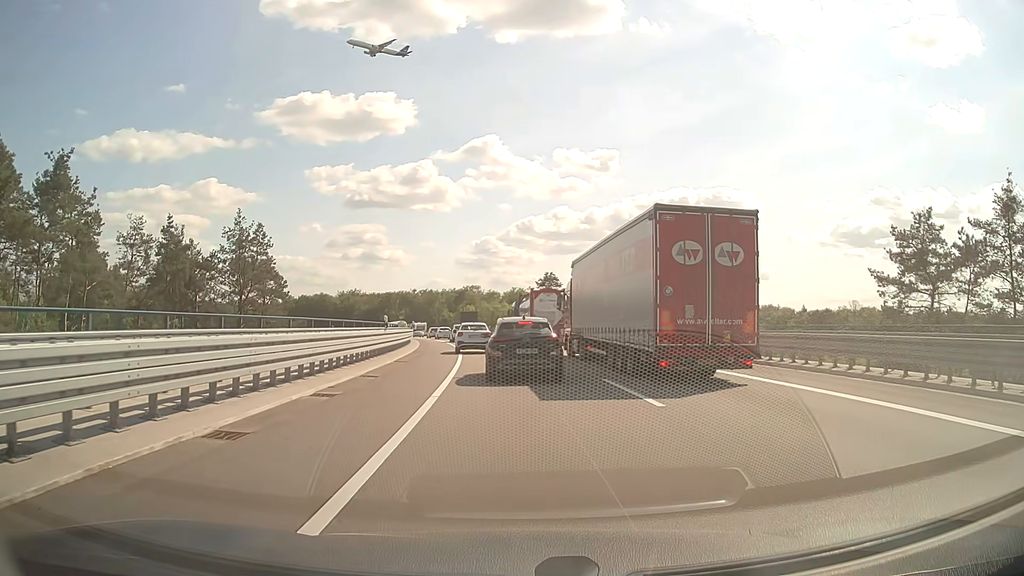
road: motorway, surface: asphalt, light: Day
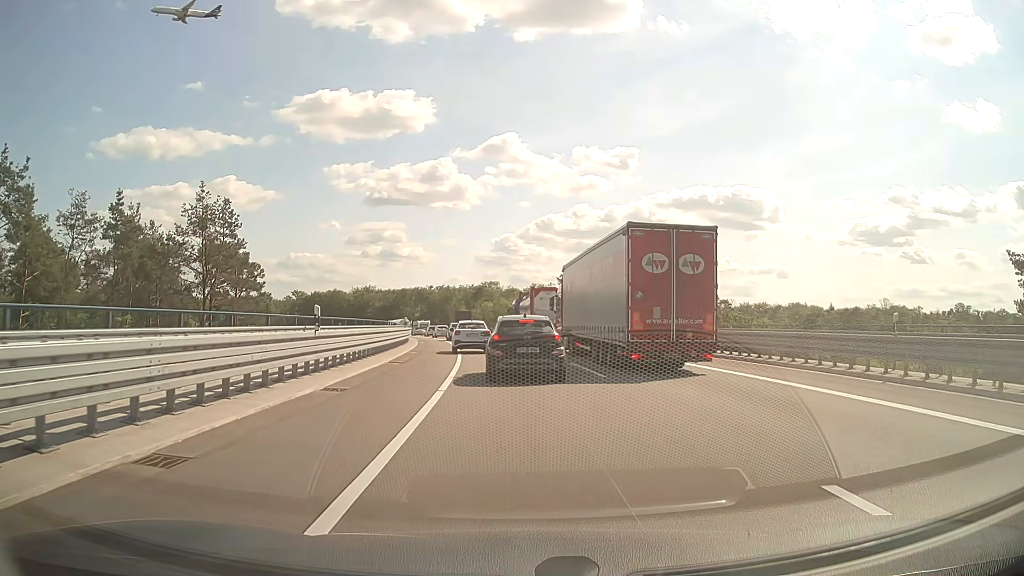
(-0.1, +11.7) m; -1°
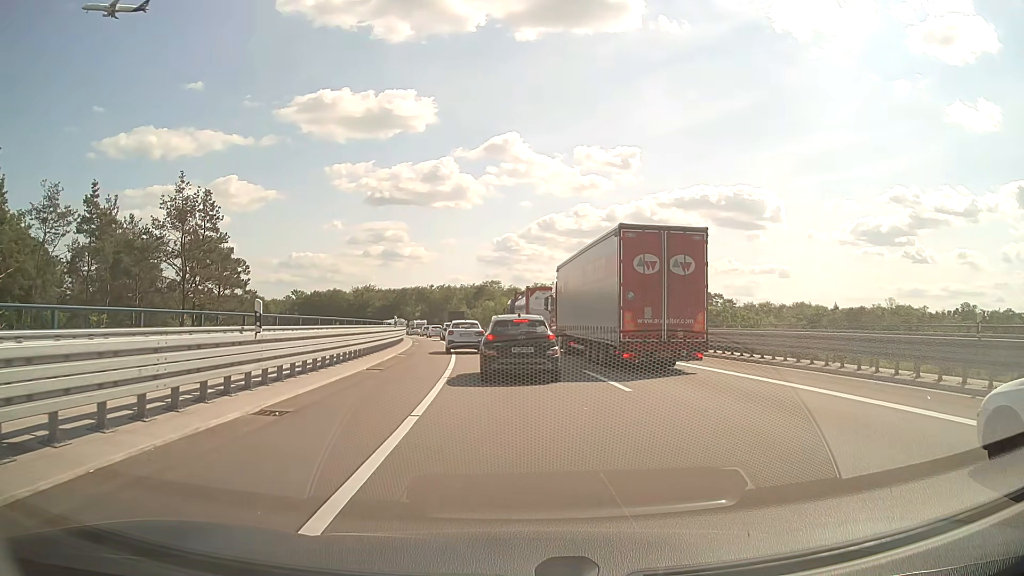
(0.0, +3.7) m; 0°
(0, +10) (0, +20) (-1, +30) (-2, +40) (-3, +50) (-5, +60) (-7, +70) (-9, +79) (-11, +89) (-14, +99) m
